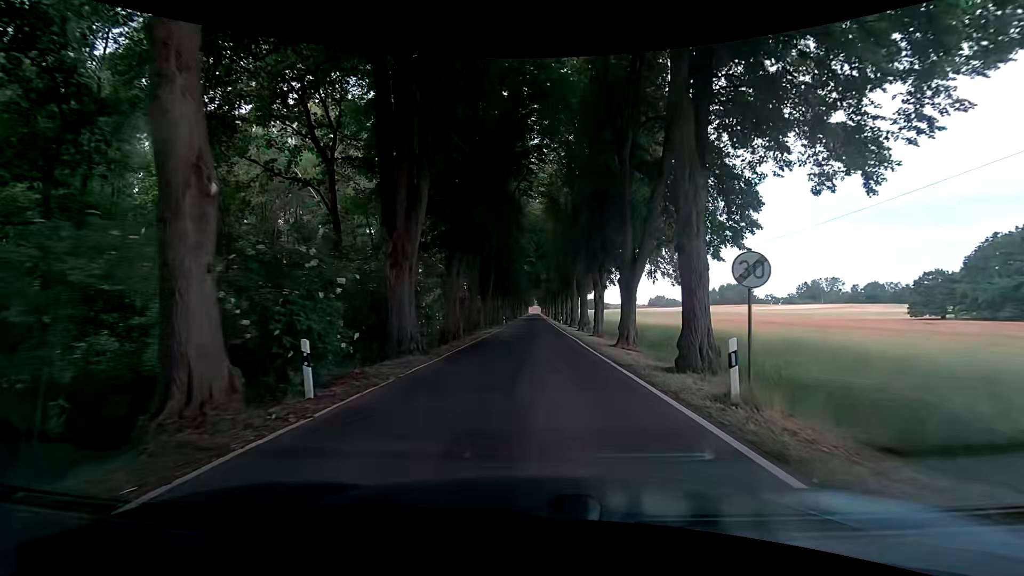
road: tertiary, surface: asphalt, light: Day
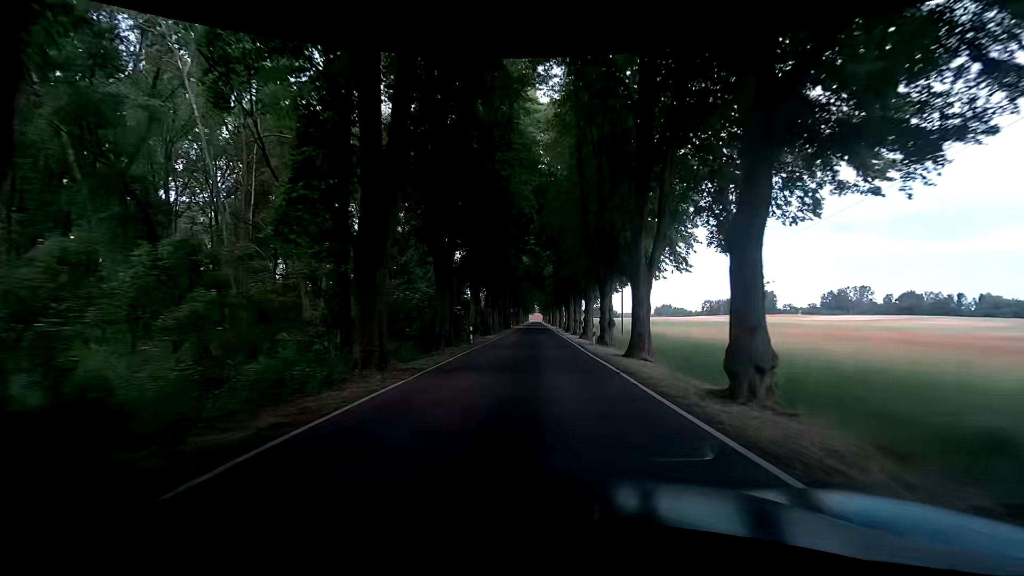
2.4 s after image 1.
(+0.1, +33.3) m; 0°
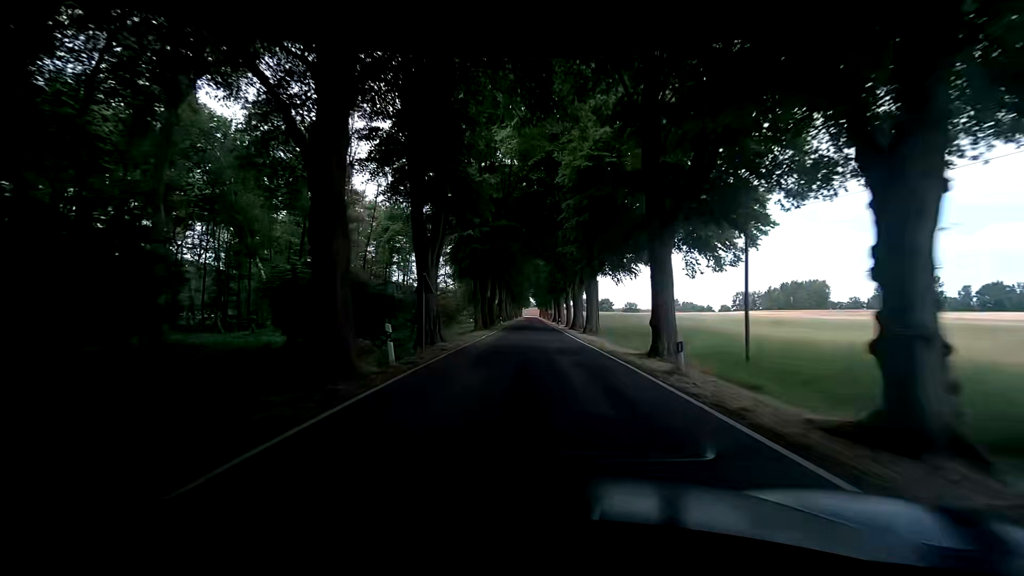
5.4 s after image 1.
(+0.2, +65.0) m; +1°
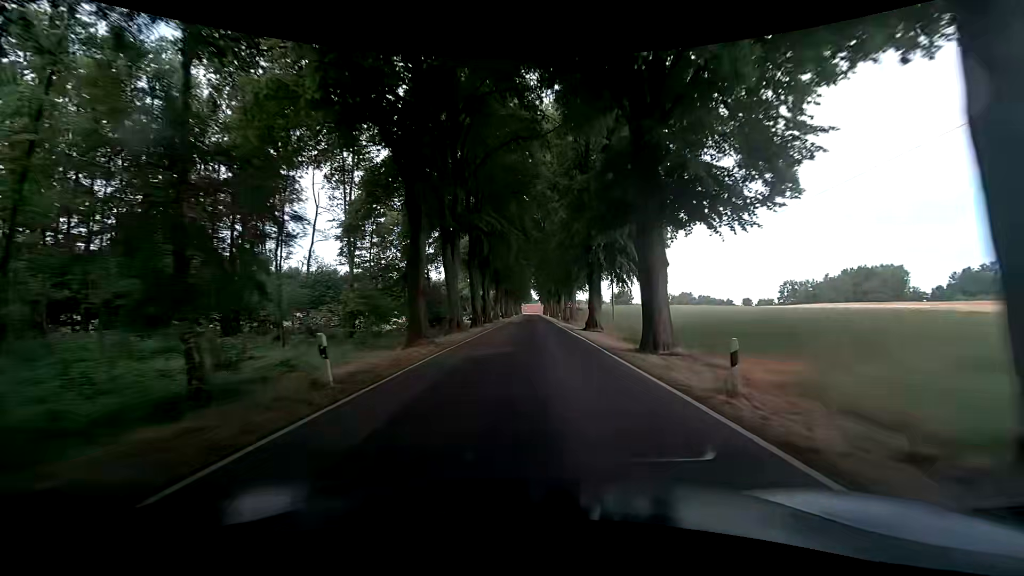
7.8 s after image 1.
(-0.3, +52.3) m; -1°
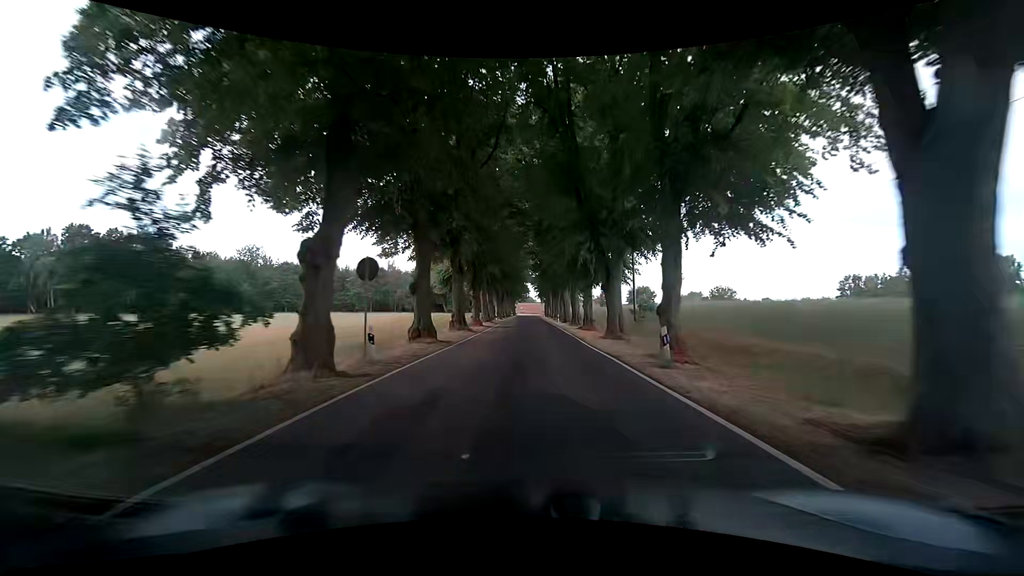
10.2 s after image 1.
(-0.1, +47.7) m; 0°
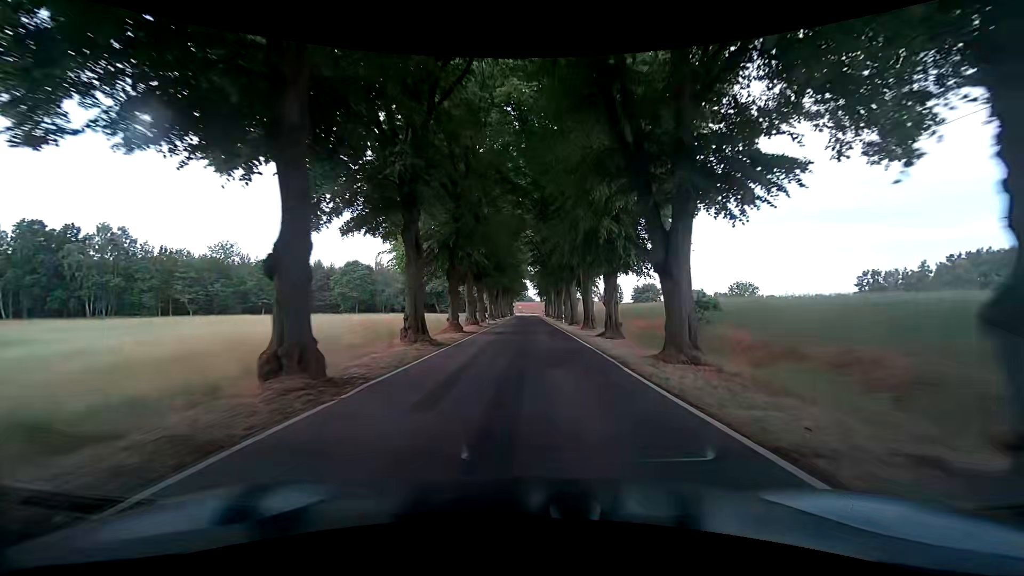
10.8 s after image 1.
(+0.1, +11.0) m; 0°
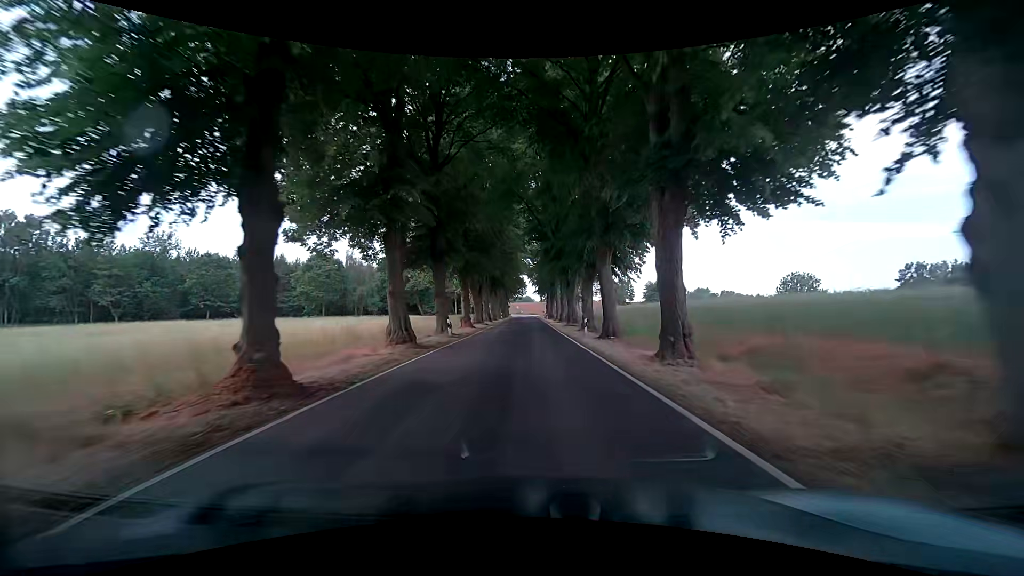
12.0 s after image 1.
(+0.1, +20.9) m; 0°
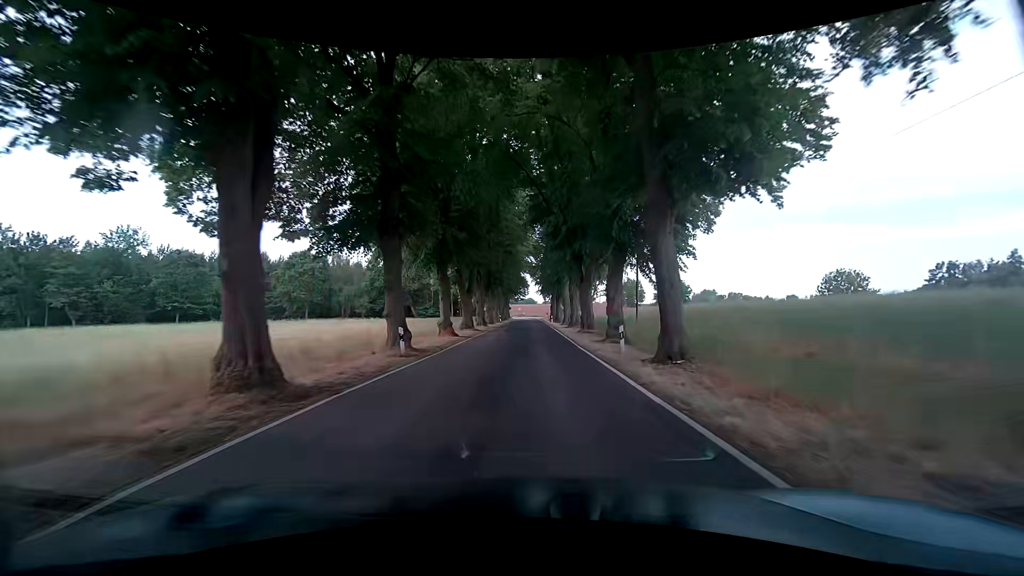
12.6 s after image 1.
(-0.1, +10.1) m; -1°
(0, +10) (0, +20) (0, +30) (0, +40) (+1, +50) (+1, +60) (+1, +70) (+1, +80) (+1, +90) (+1, +100) m
